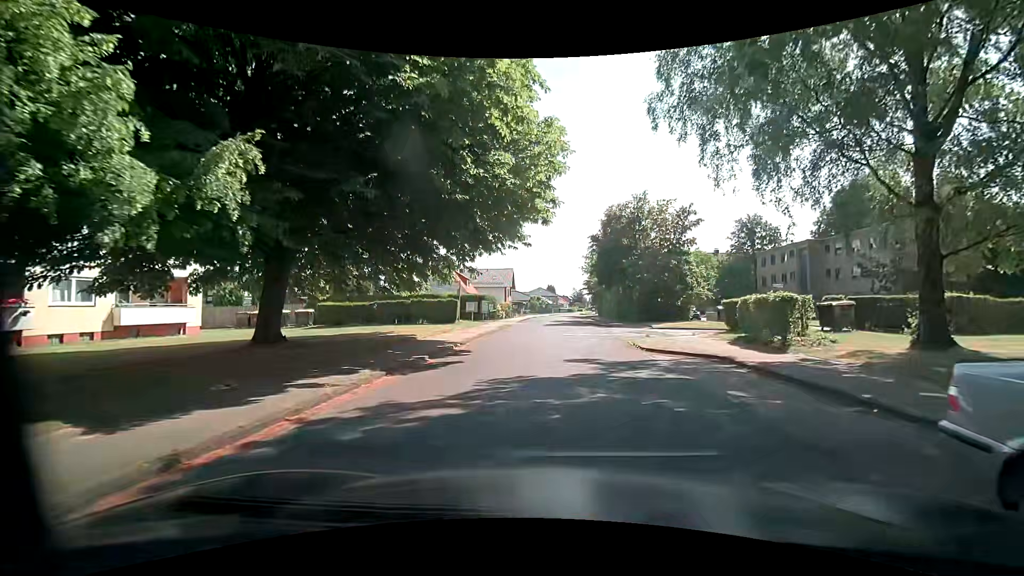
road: residential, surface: asphalt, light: Day
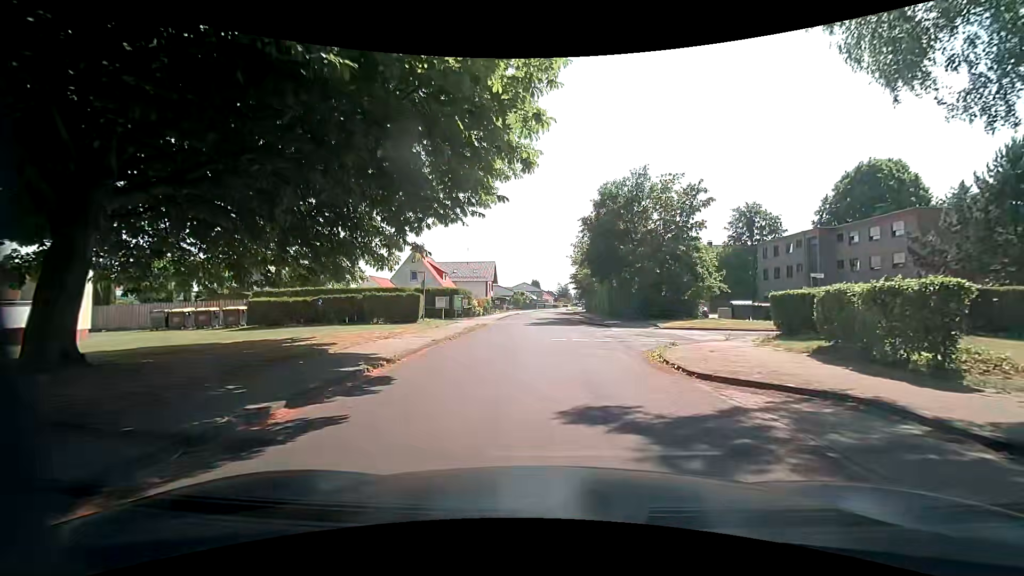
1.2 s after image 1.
(+0.2, +6.5) m; +2°
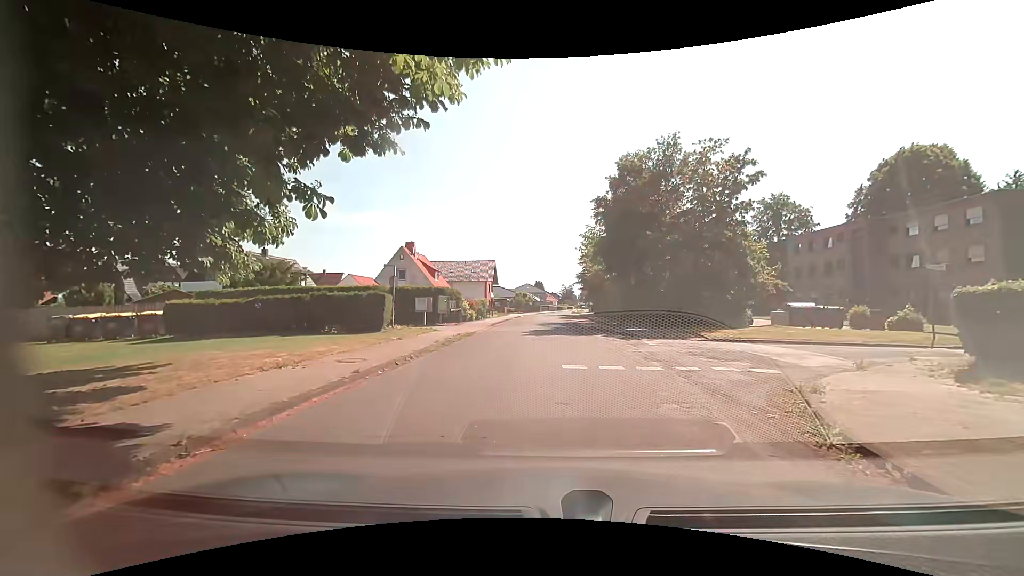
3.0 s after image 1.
(-0.1, +7.0) m; -1°
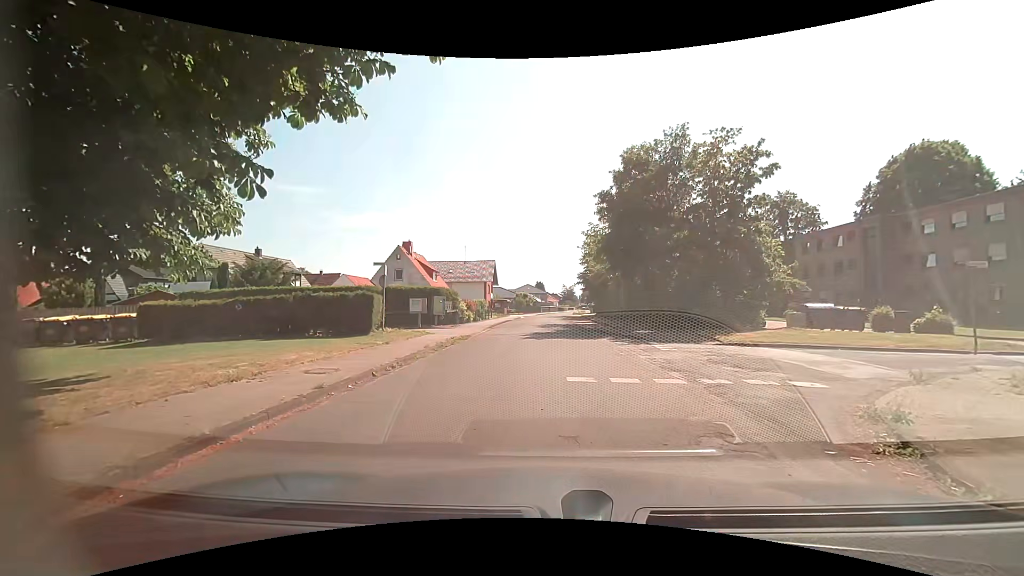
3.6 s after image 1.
(0.0, +1.5) m; +1°
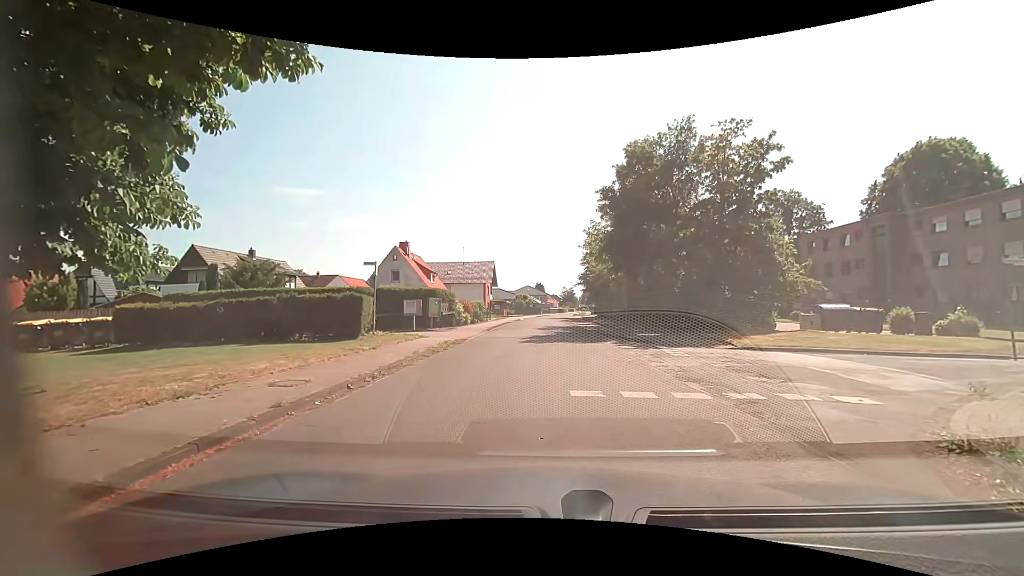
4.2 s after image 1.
(0.0, +1.2) m; -2°
